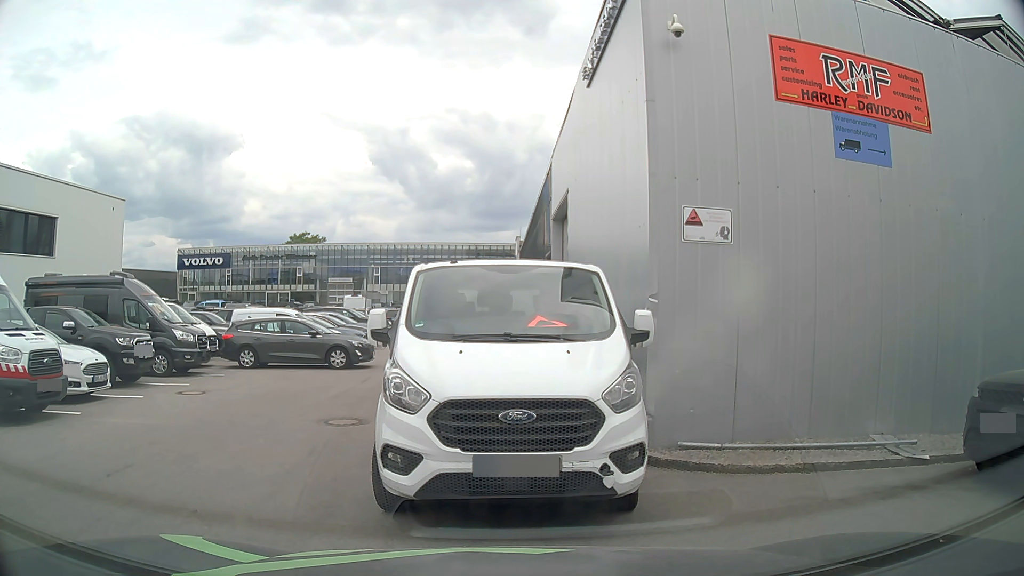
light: Day
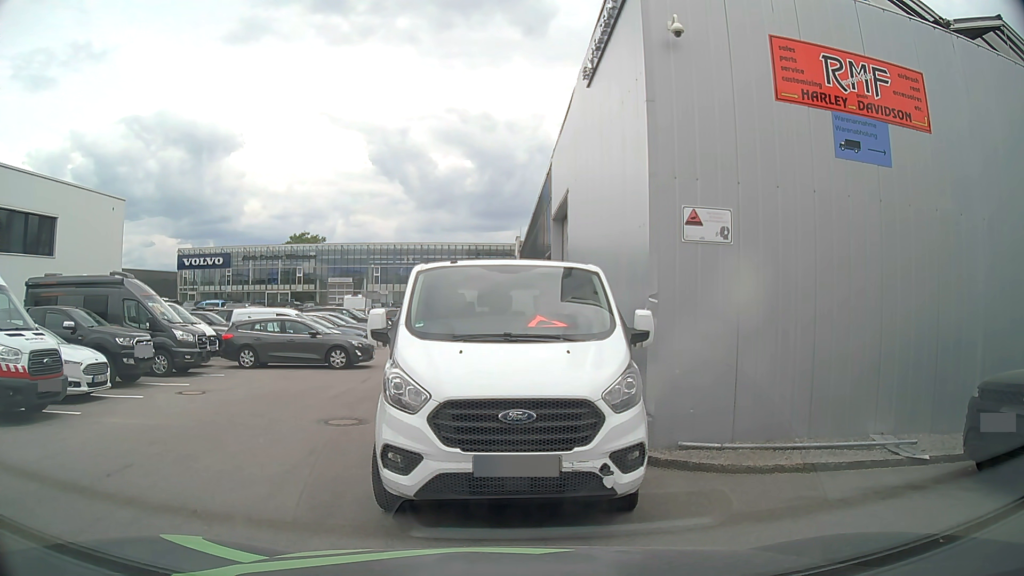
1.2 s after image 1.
(0.0, 0.0) m; 0°
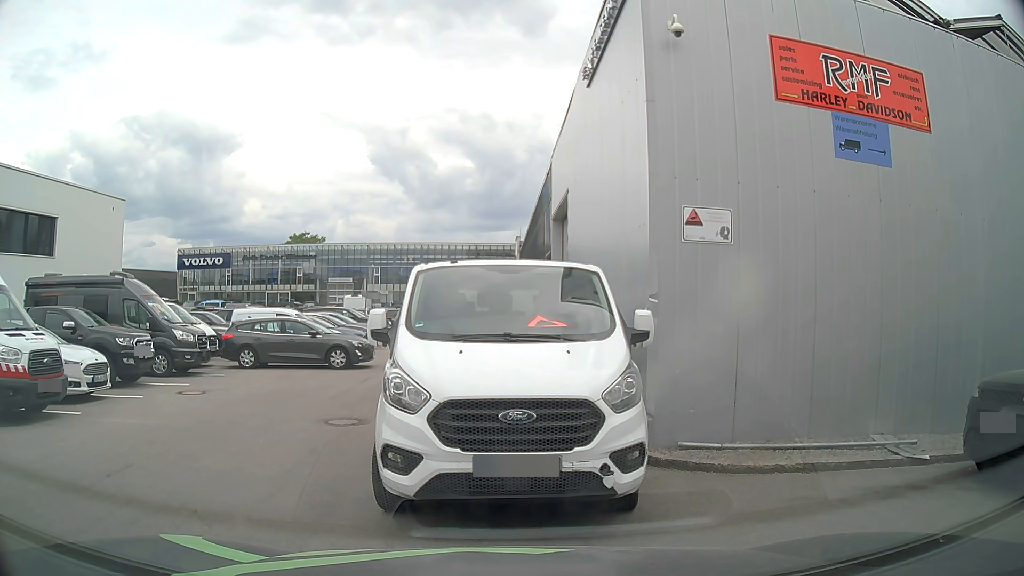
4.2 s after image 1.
(0.0, 0.0) m; 0°
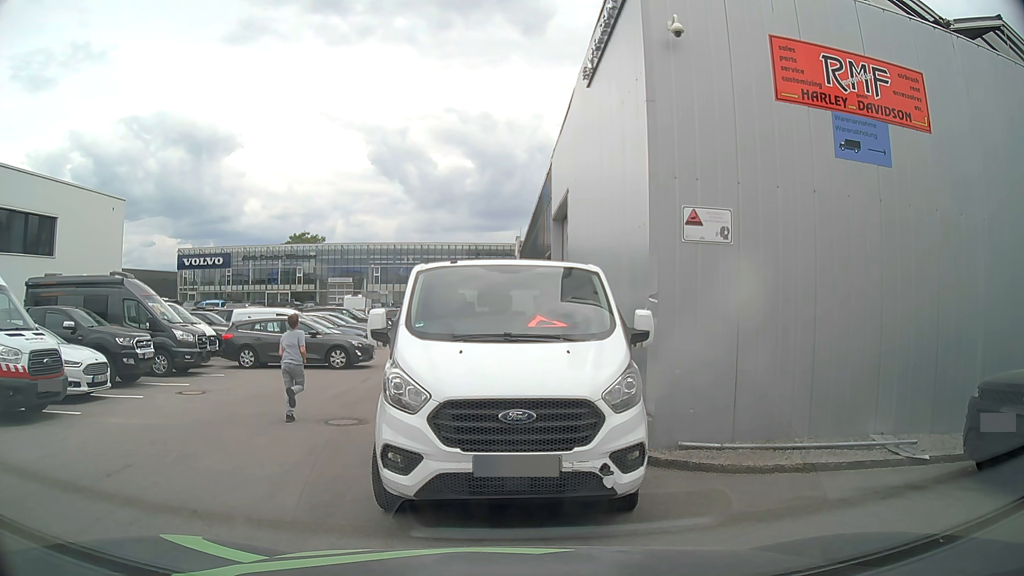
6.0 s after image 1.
(0.0, 0.0) m; 0°
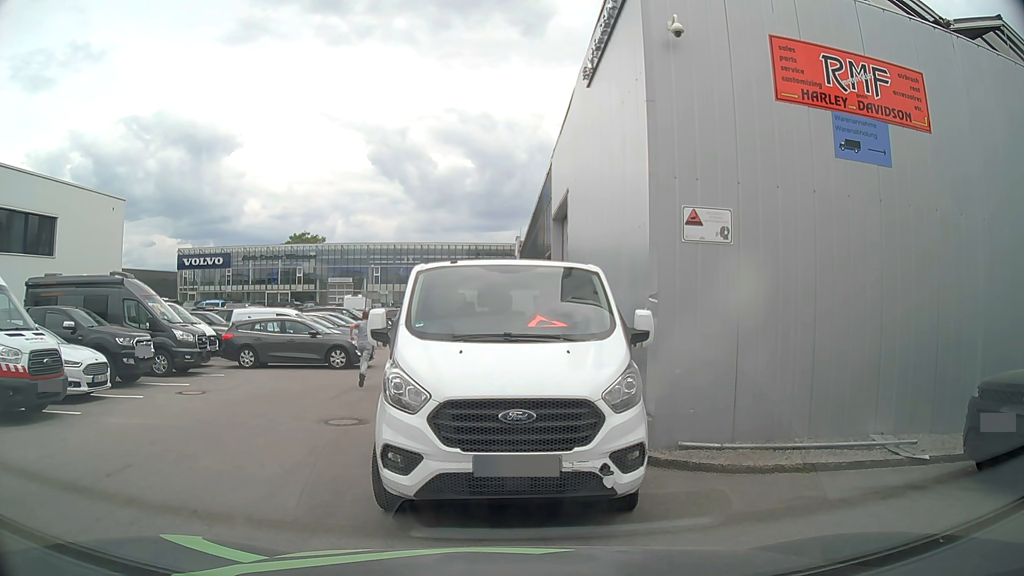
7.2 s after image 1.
(0.0, 0.0) m; 0°
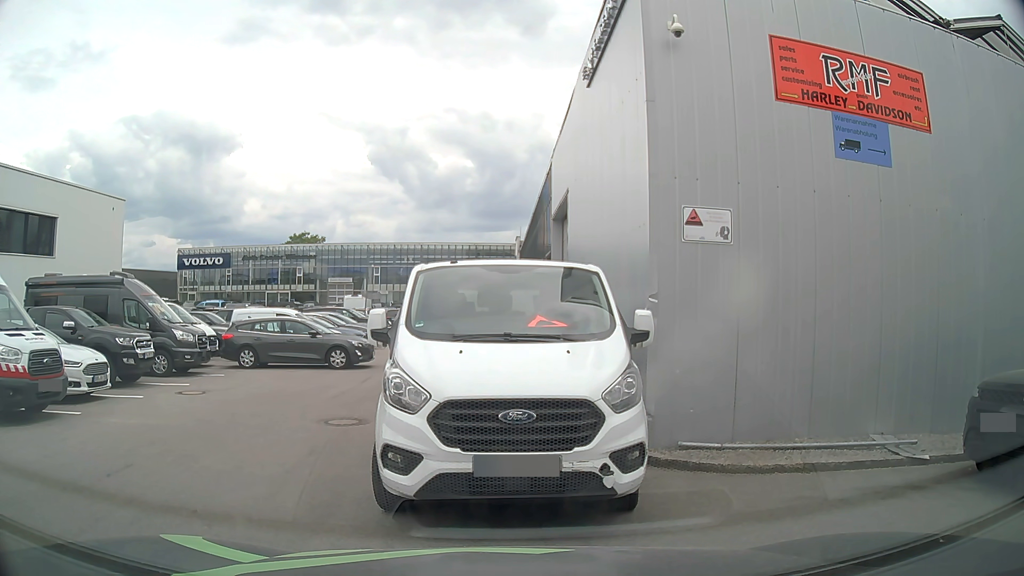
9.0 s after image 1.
(0.0, 0.0) m; 0°
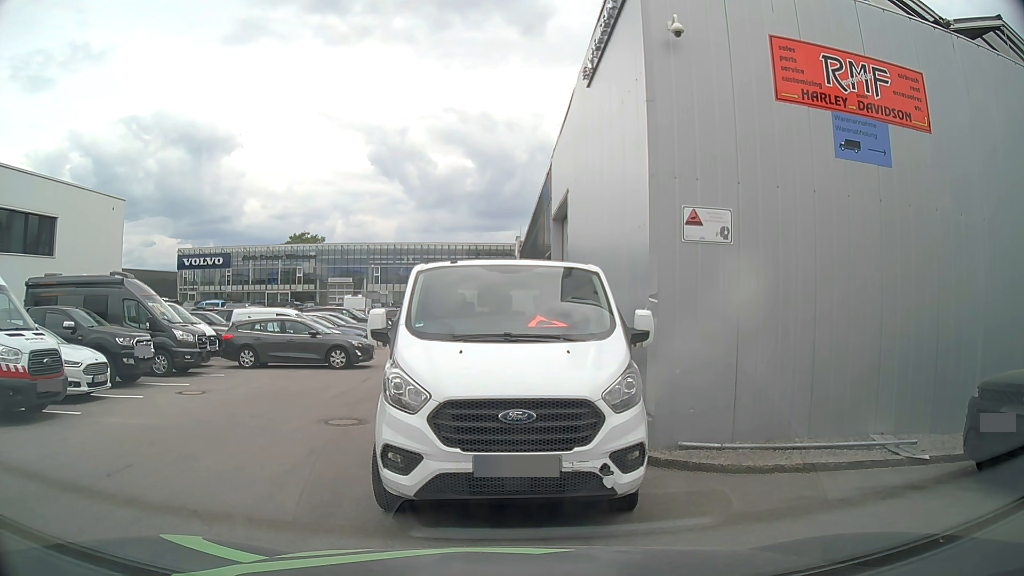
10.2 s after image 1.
(0.0, 0.0) m; 0°
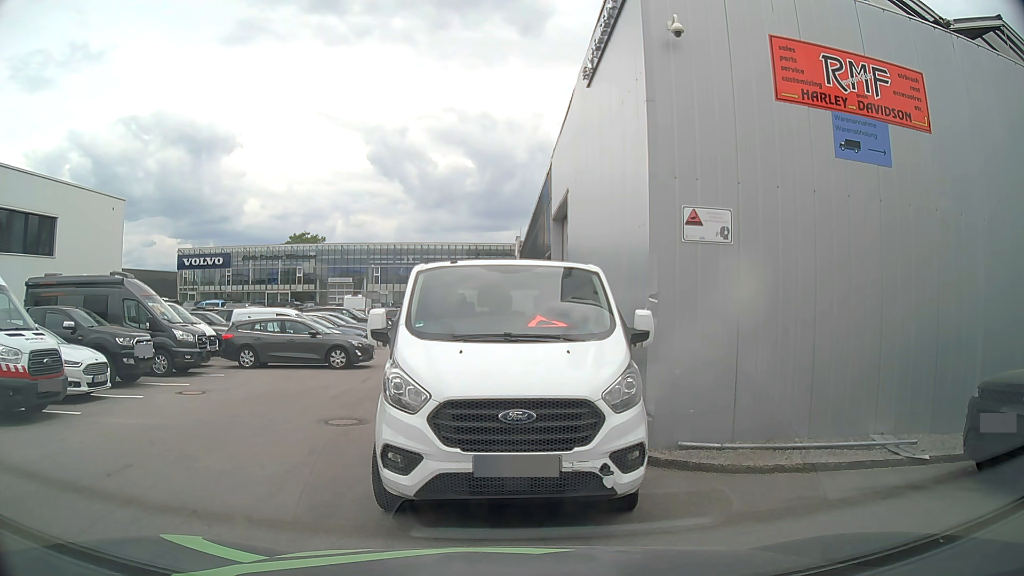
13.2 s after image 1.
(0.0, 0.0) m; 0°
